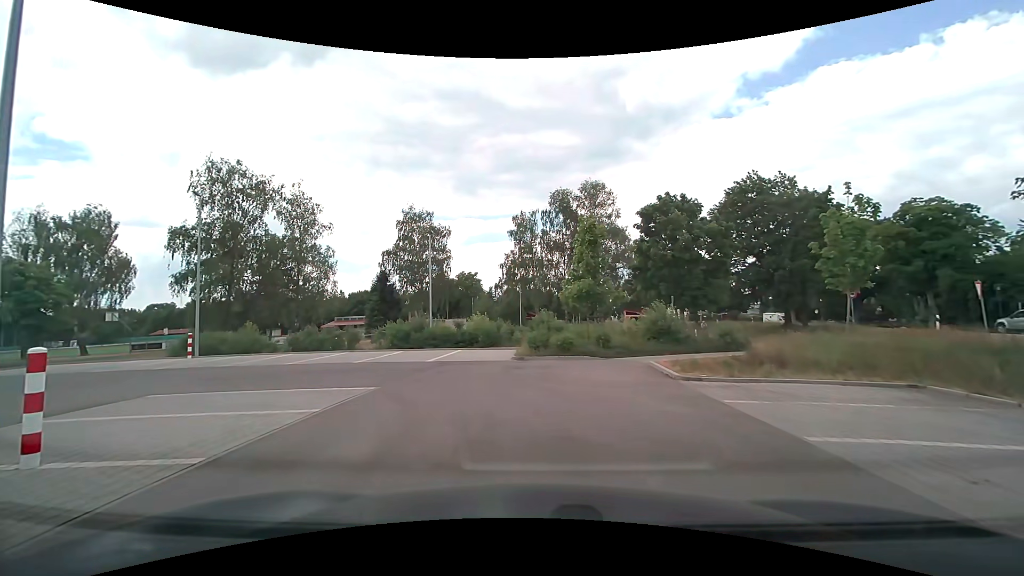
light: Day
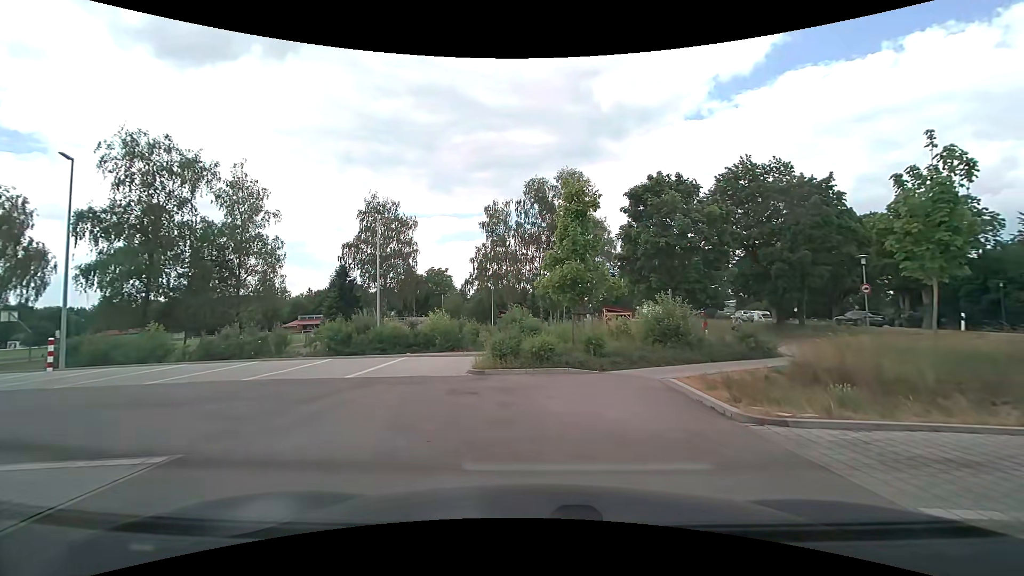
(+0.1, +5.1) m; +3°
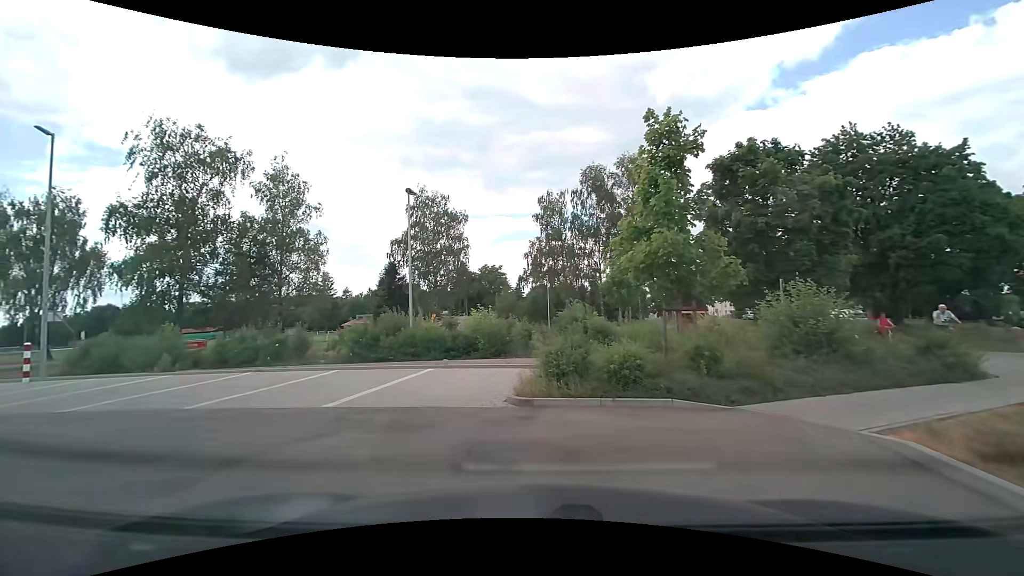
(-0.1, +4.6) m; -6°
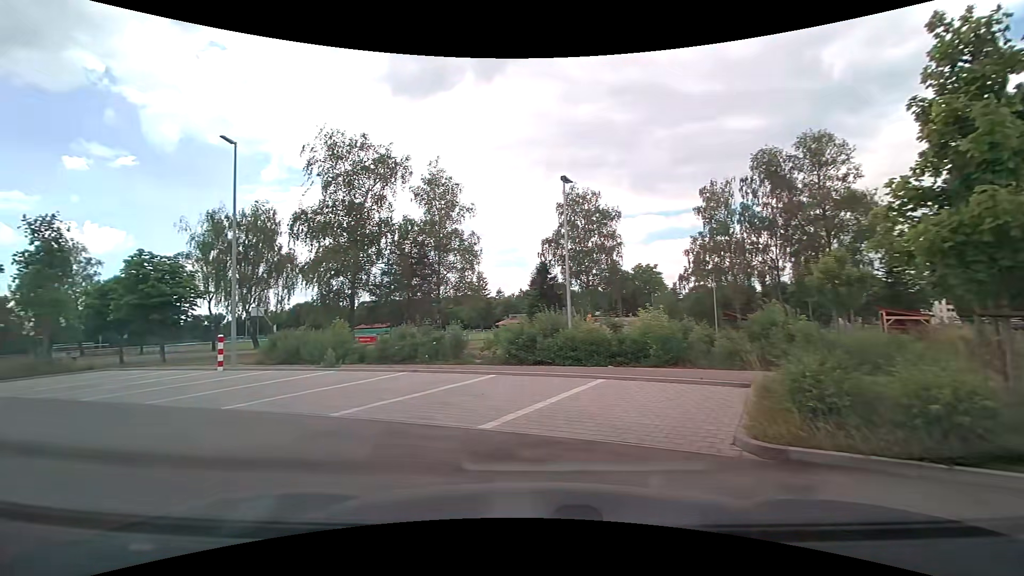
(-0.3, +2.3) m; -18°
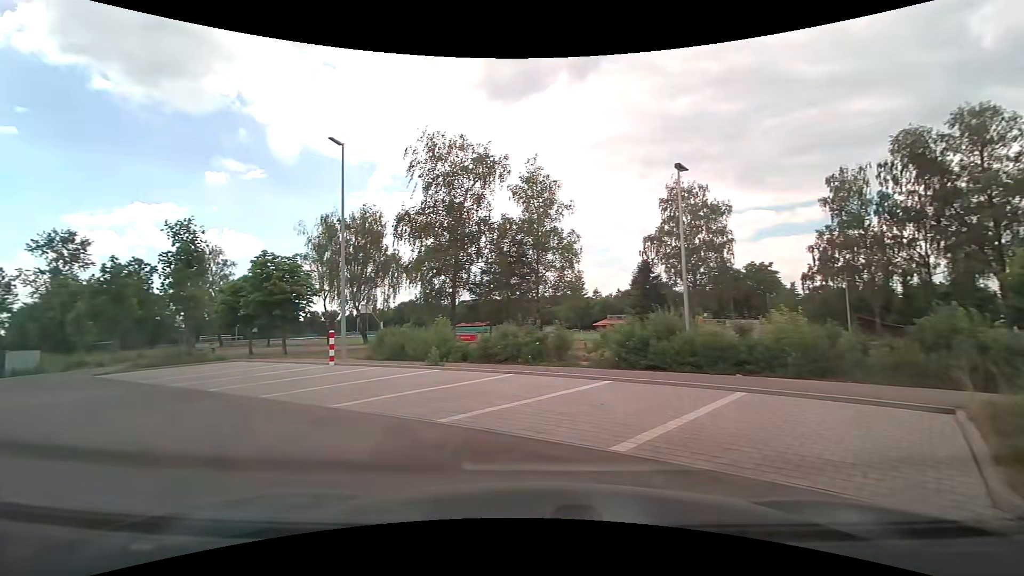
(-0.1, +1.1) m; -11°
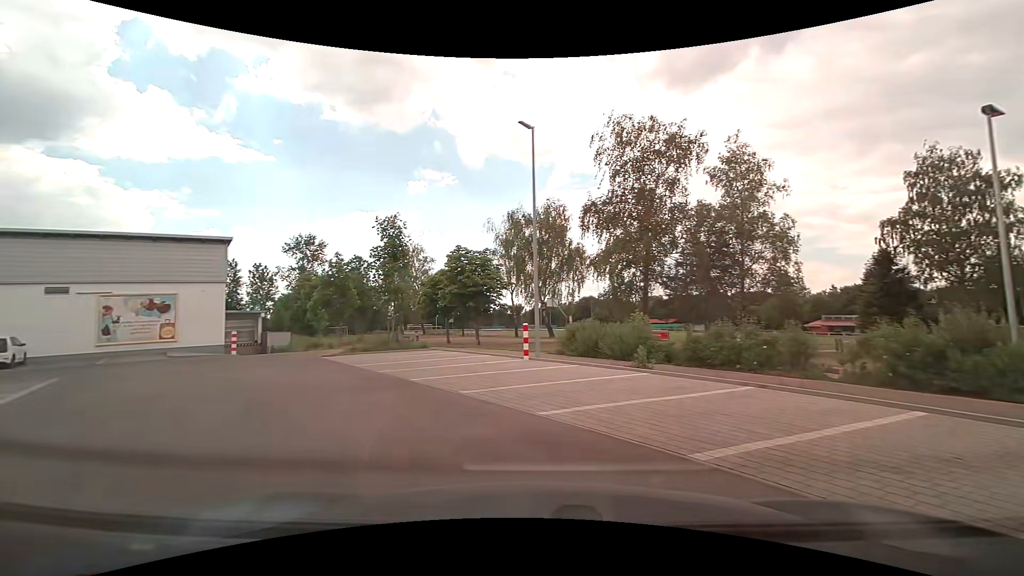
(-0.3, +2.0) m; -20°
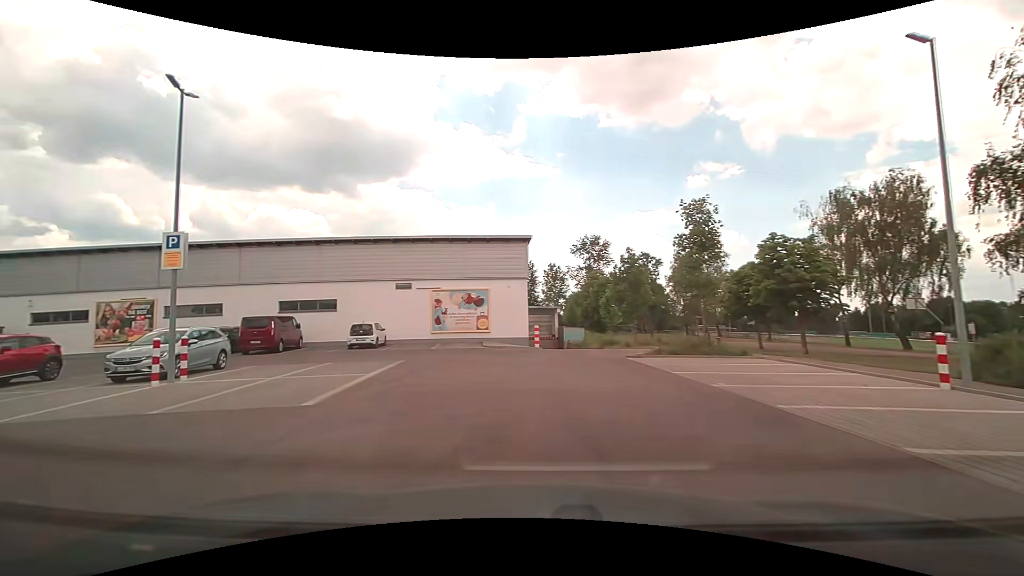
(-0.8, +3.0) m; -30°
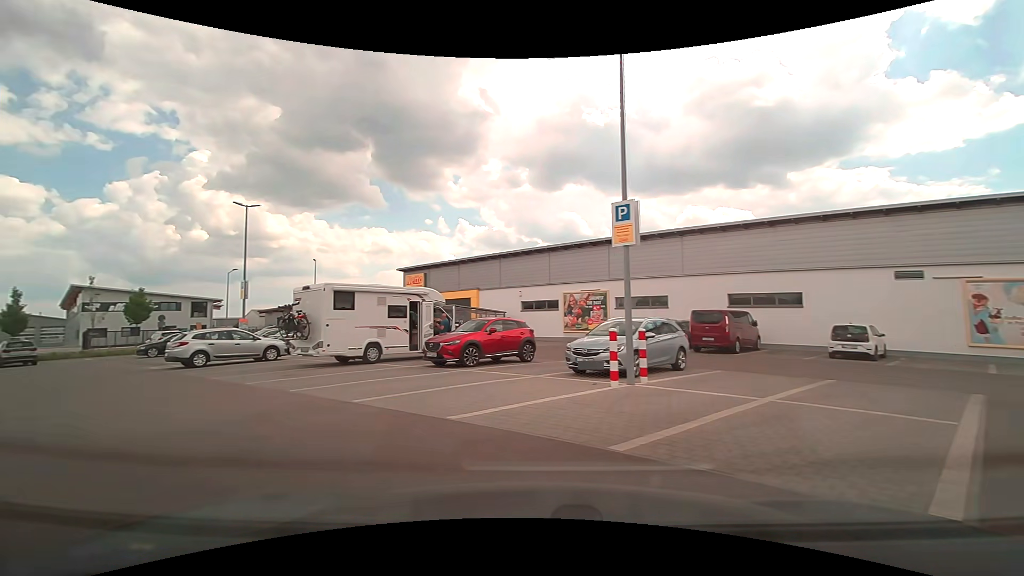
(-1.8, +4.7) m; -47°
